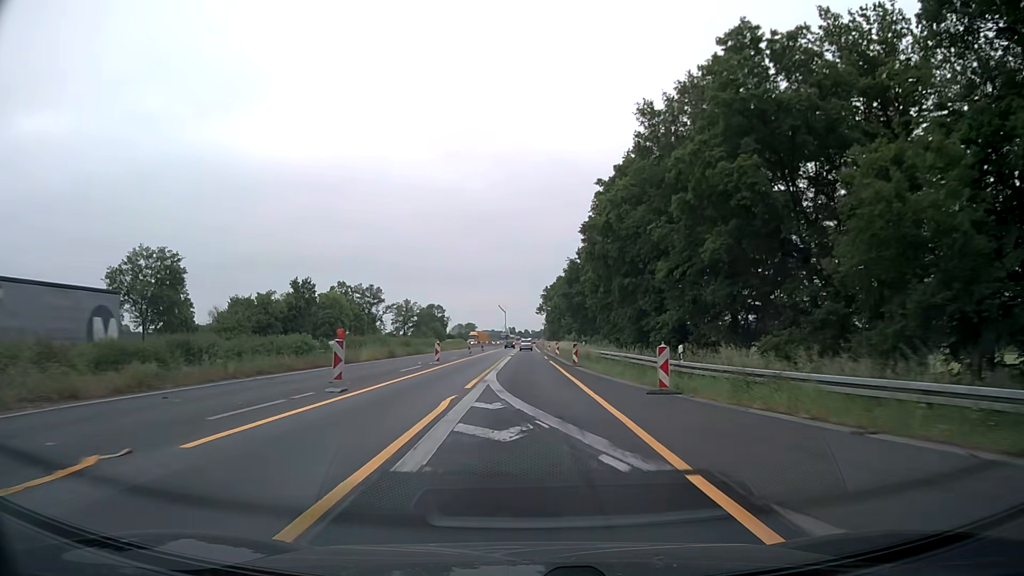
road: motorway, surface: asphalt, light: Day
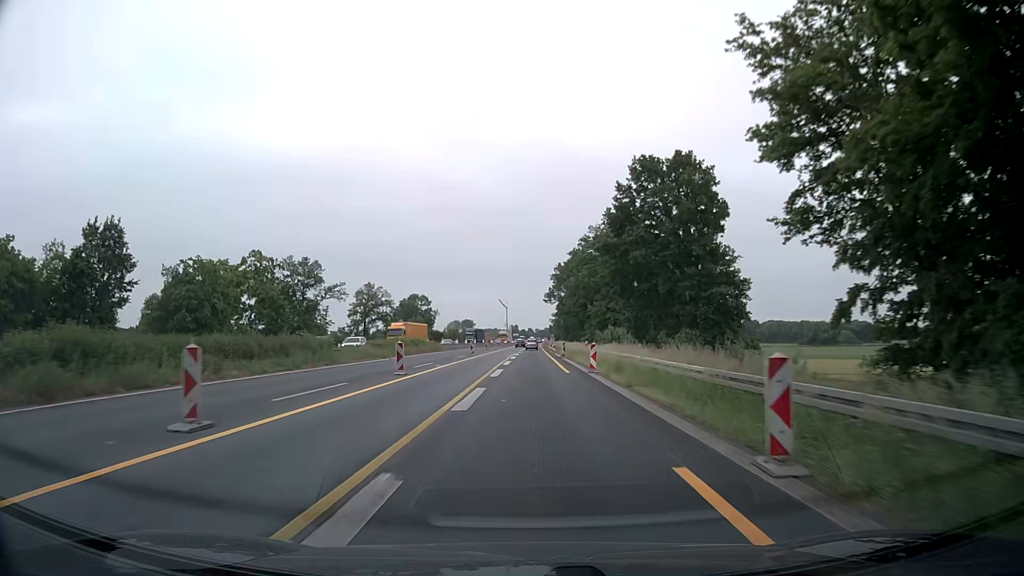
(-0.1, +50.2) m; 0°
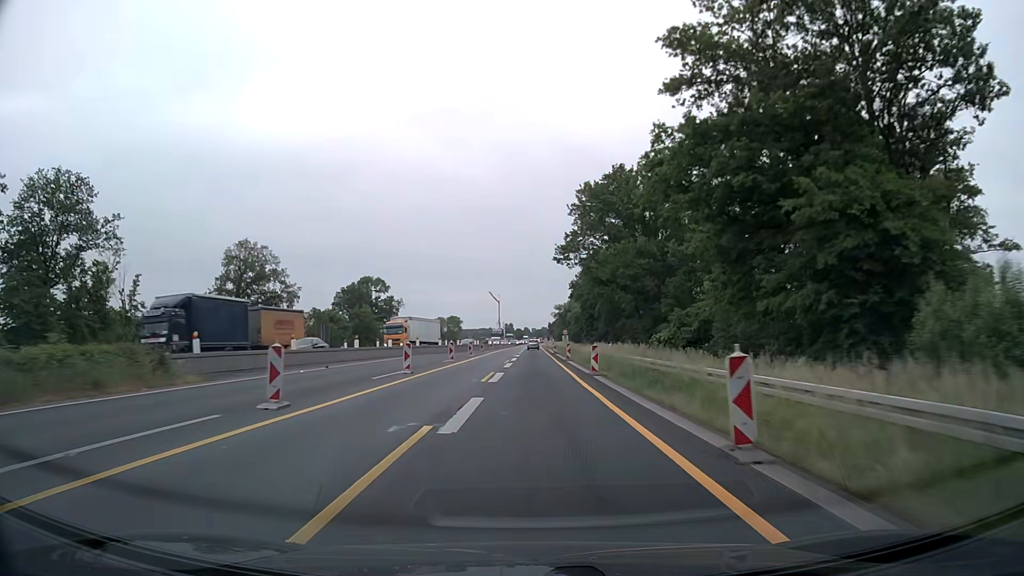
(+0.4, +62.7) m; 0°
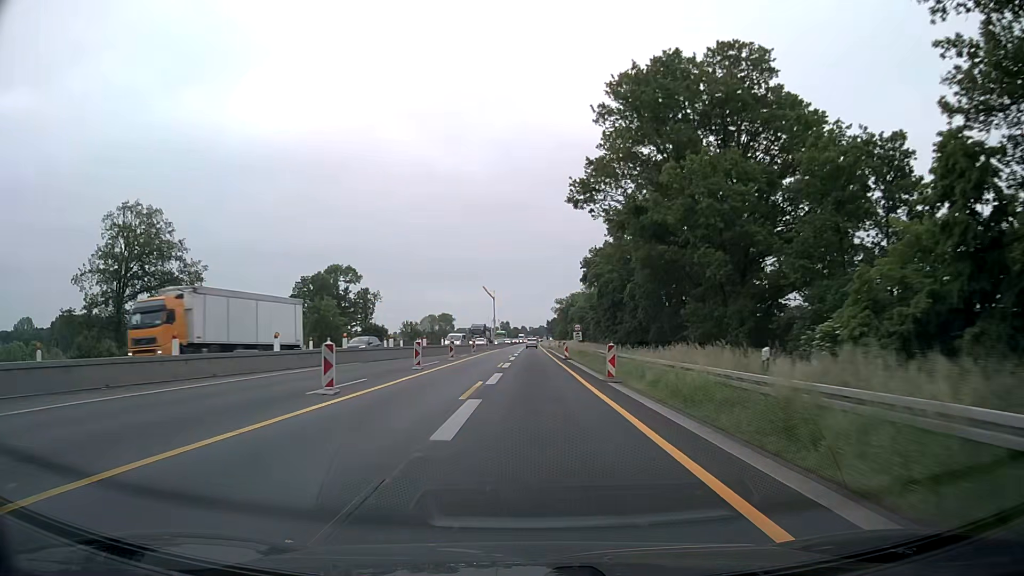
(+0.2, +25.1) m; +1°
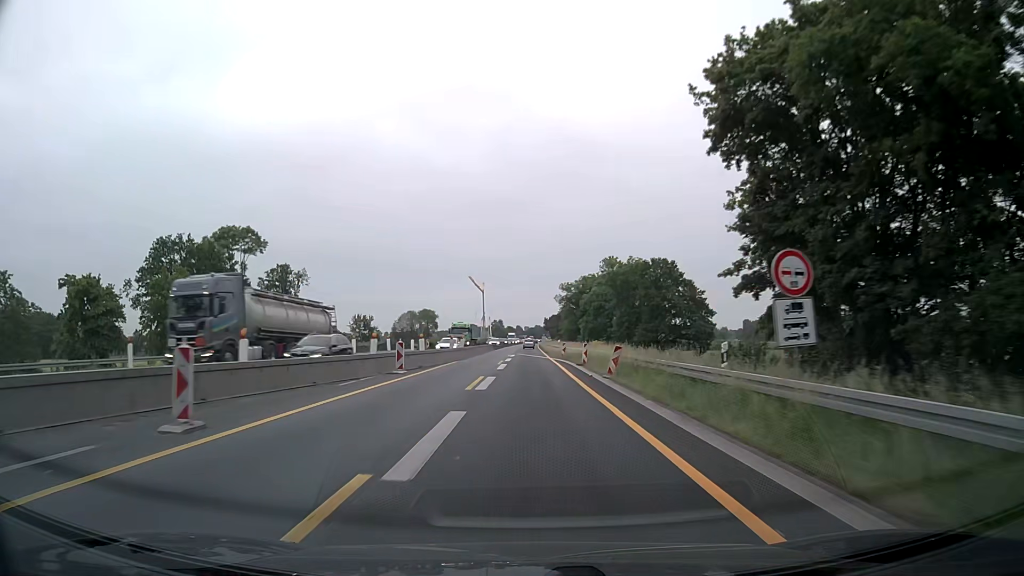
(+0.2, +50.1) m; 0°
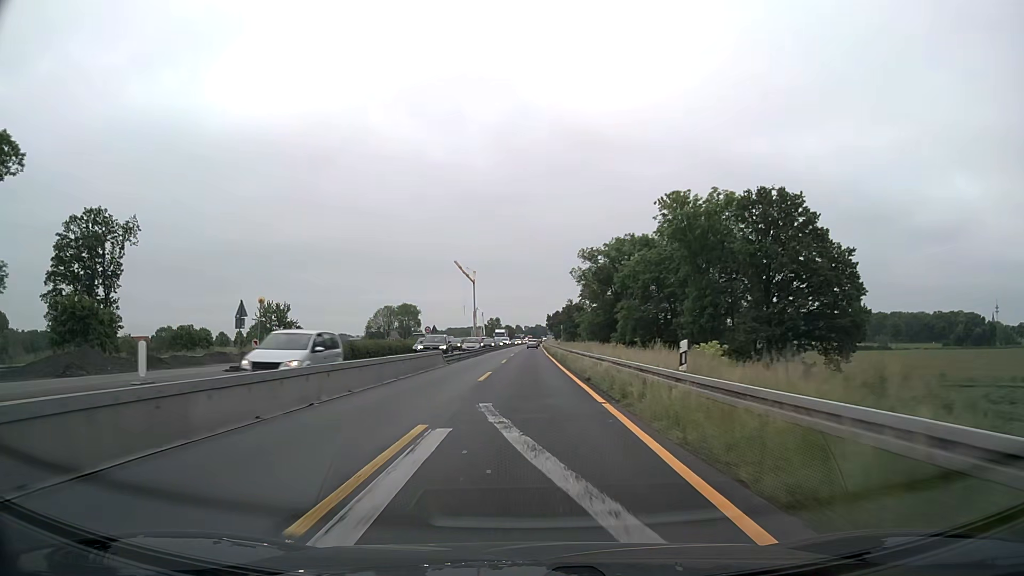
(+0.5, +50.2) m; +1°
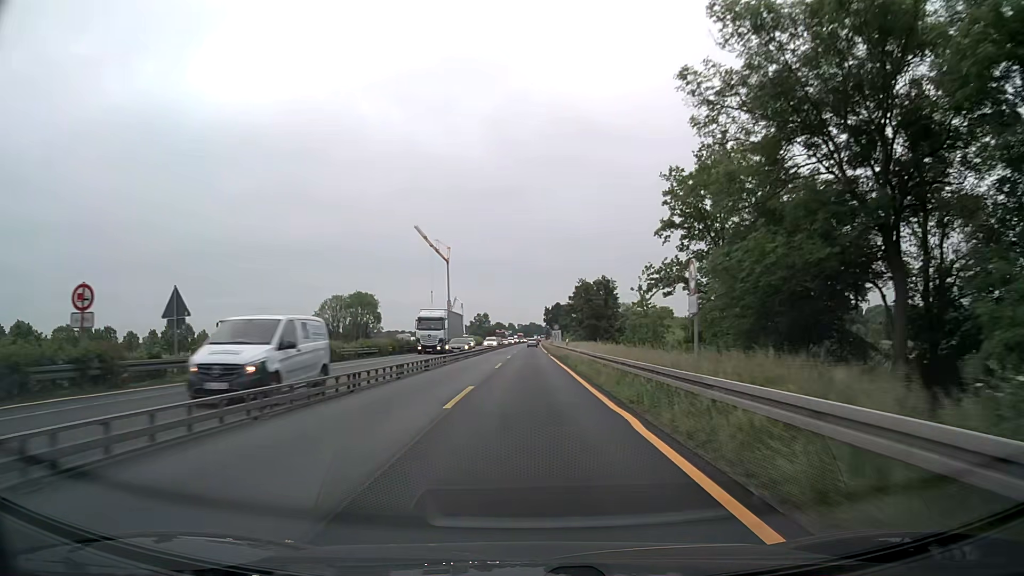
(0.0, +62.6) m; 0°
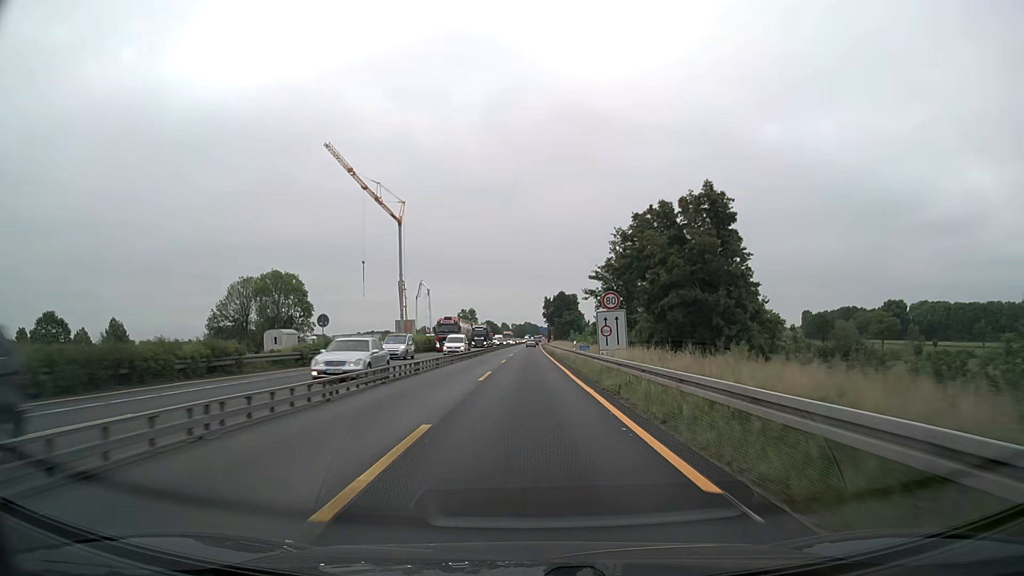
(+0.3, +62.6) m; +1°
(0, +10) (0, +20) (0, +30) (0, +40) (0, +50) (0, +60) (0, +70) (0, +80) (0, +90) (0, +100) m
